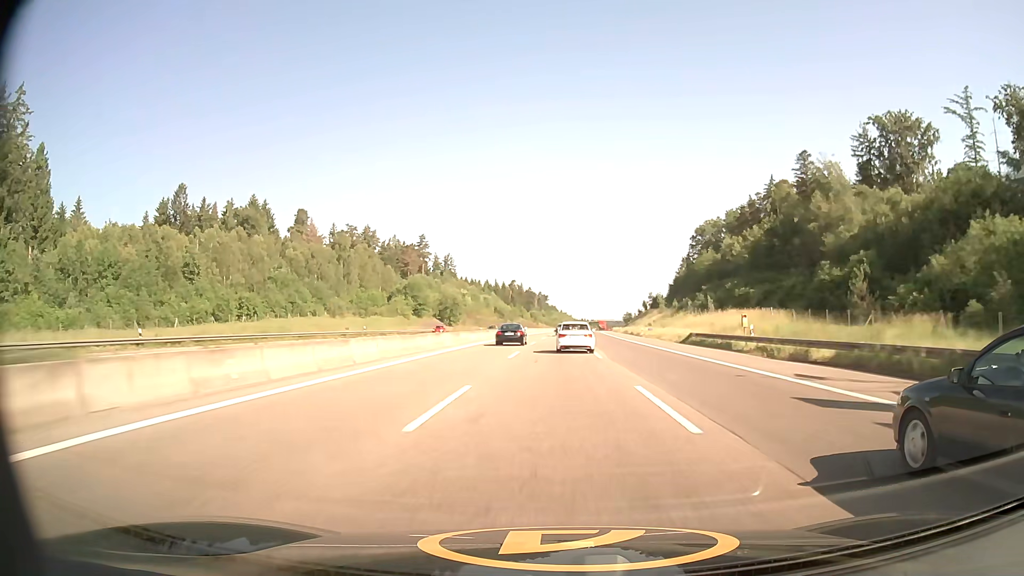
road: motorway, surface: asphalt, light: Day
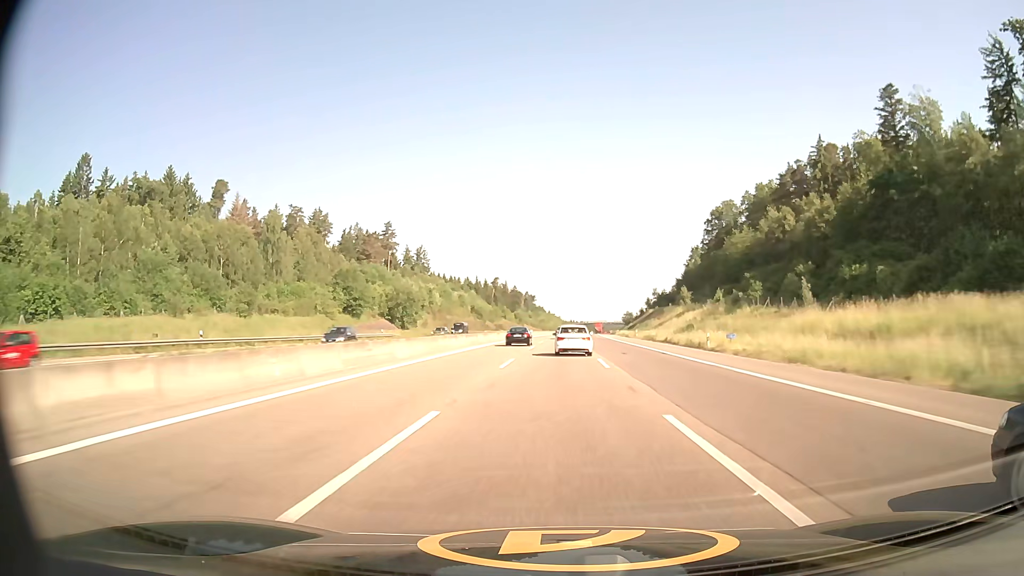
(+0.3, +39.7) m; +1°
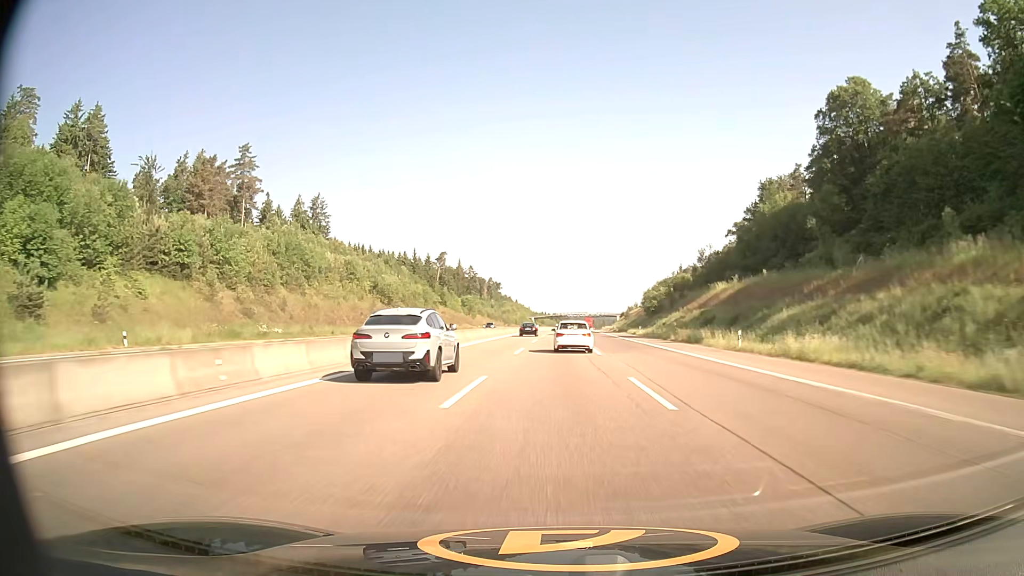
(+2.1, +101.1) m; +2°
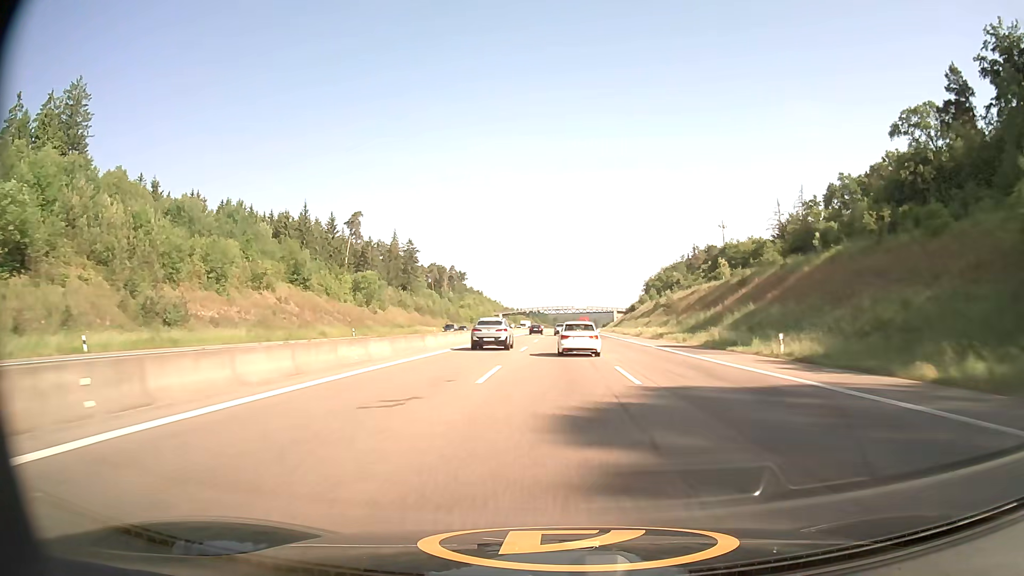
(+1.7, +102.5) m; +2°
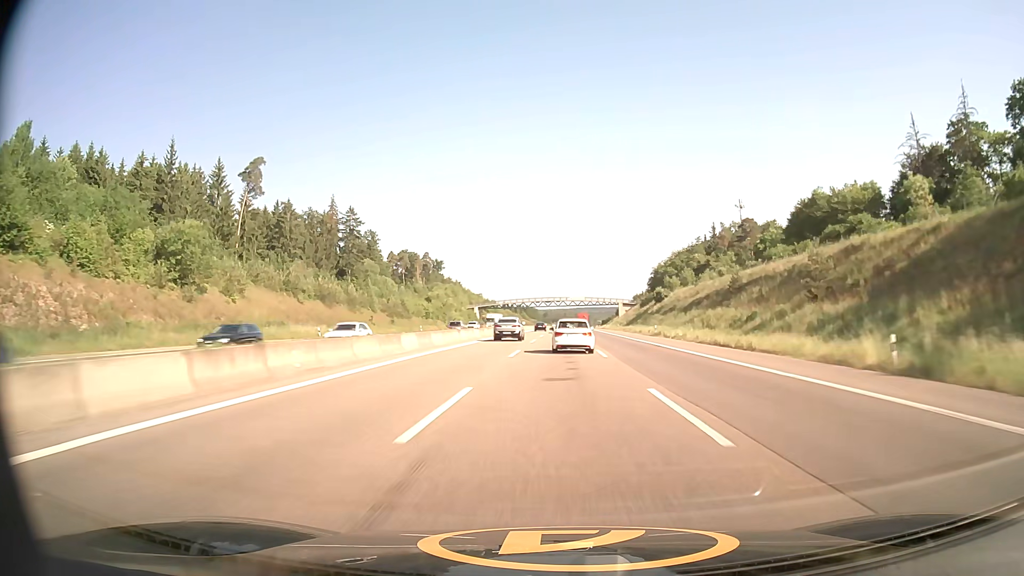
(+0.5, +61.3) m; +1°
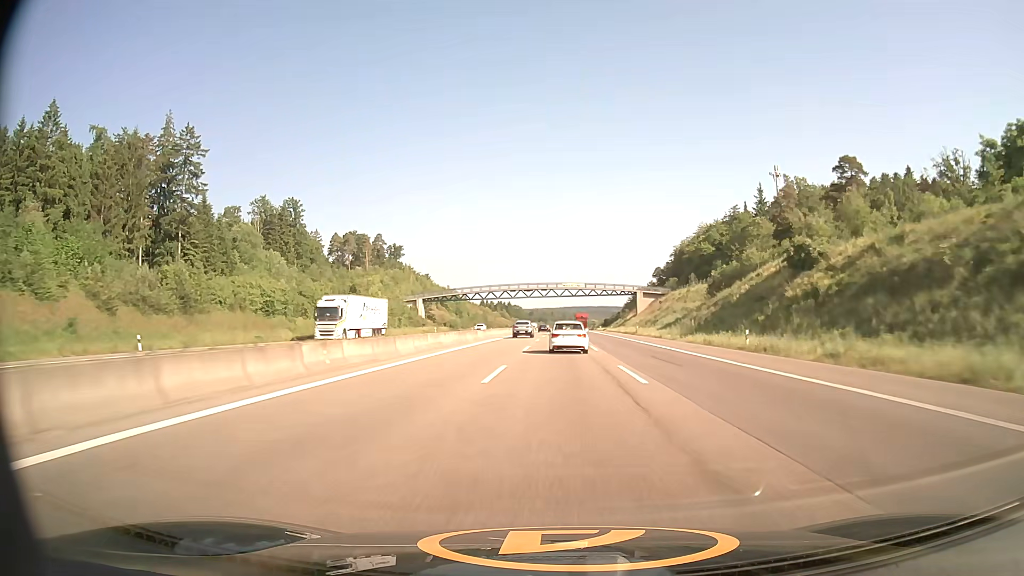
(+0.9, +81.9) m; +1°
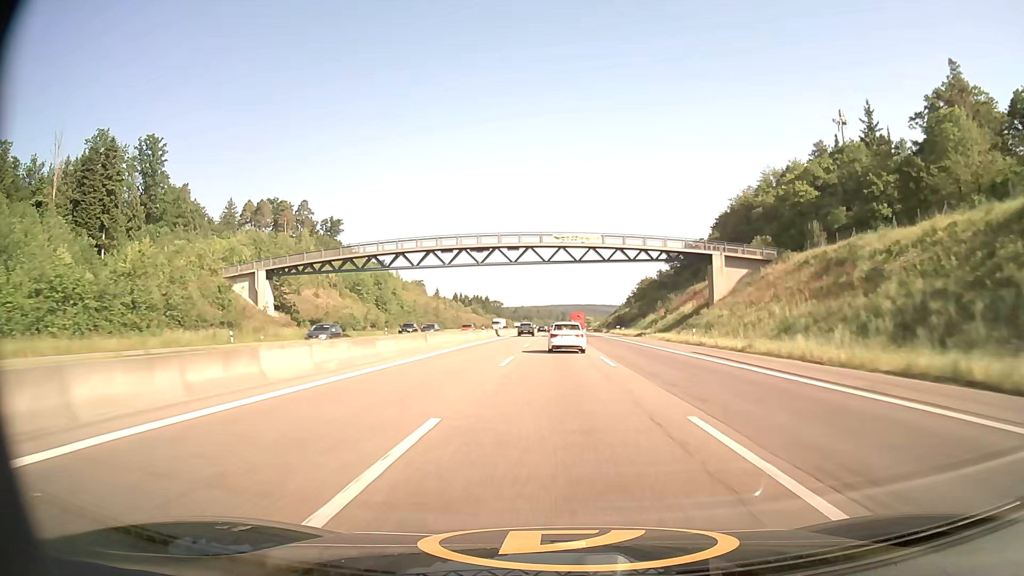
(+0.8, +83.1) m; +1°
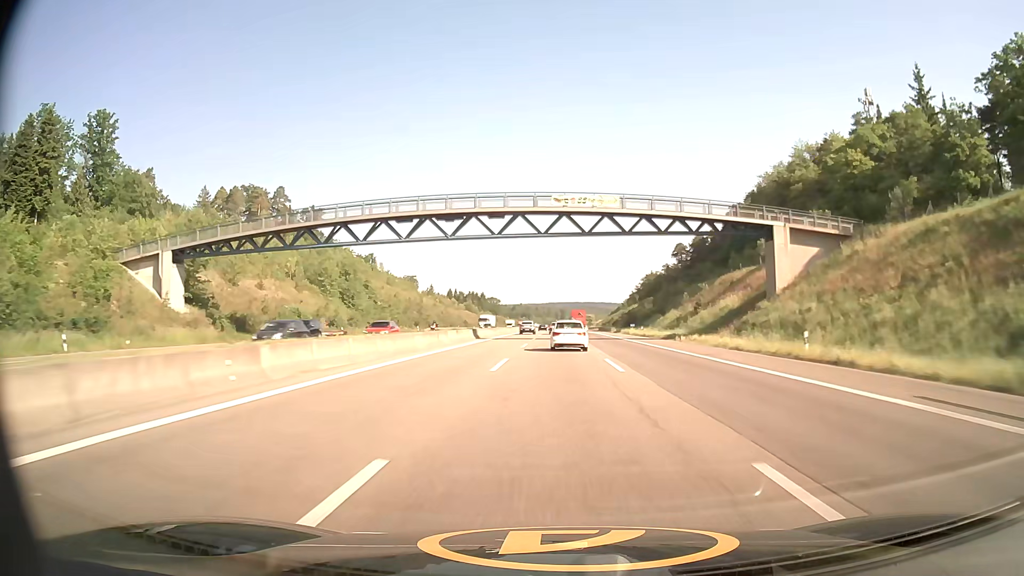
(0.0, +20.9) m; 0°
(0, +10) (0, +20) (0, +30) (0, +40) (0, +50) (0, +60) (0, +70) (0, +80) (0, +90) (0, +100) m
